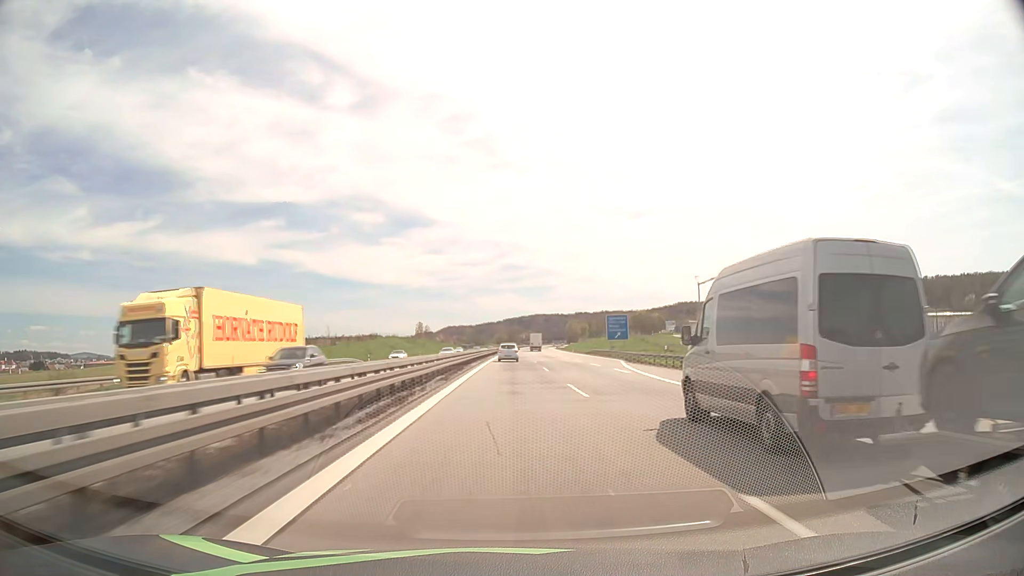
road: motorway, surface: asphalt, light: Day
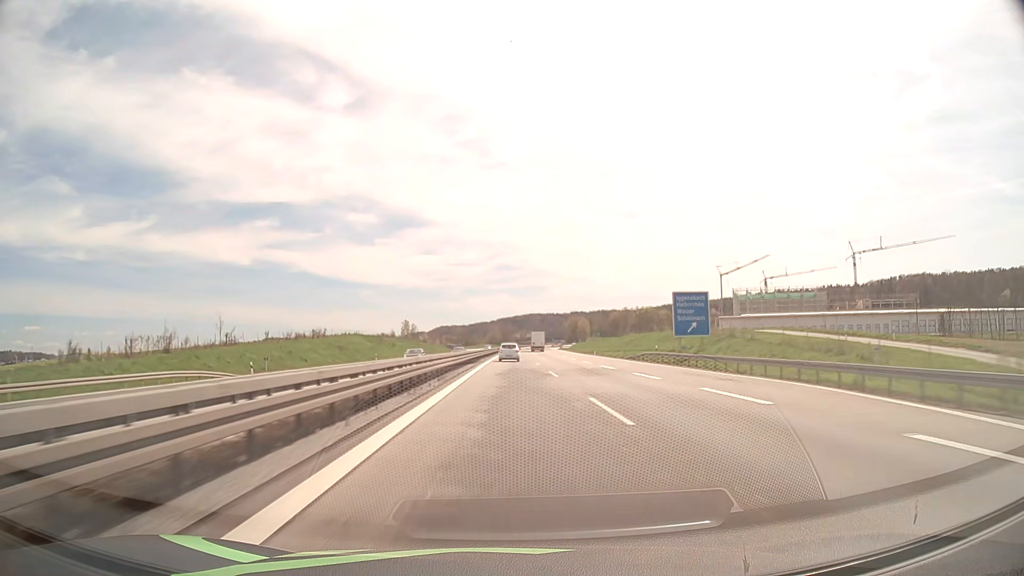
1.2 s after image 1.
(+0.2, +42.3) m; 0°
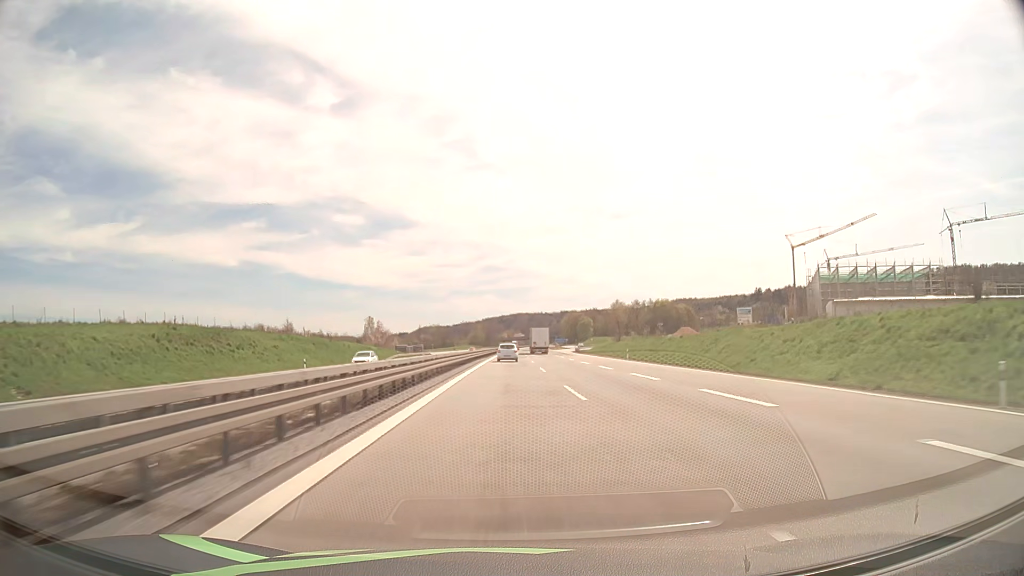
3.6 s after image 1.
(+1.0, +84.4) m; +1°
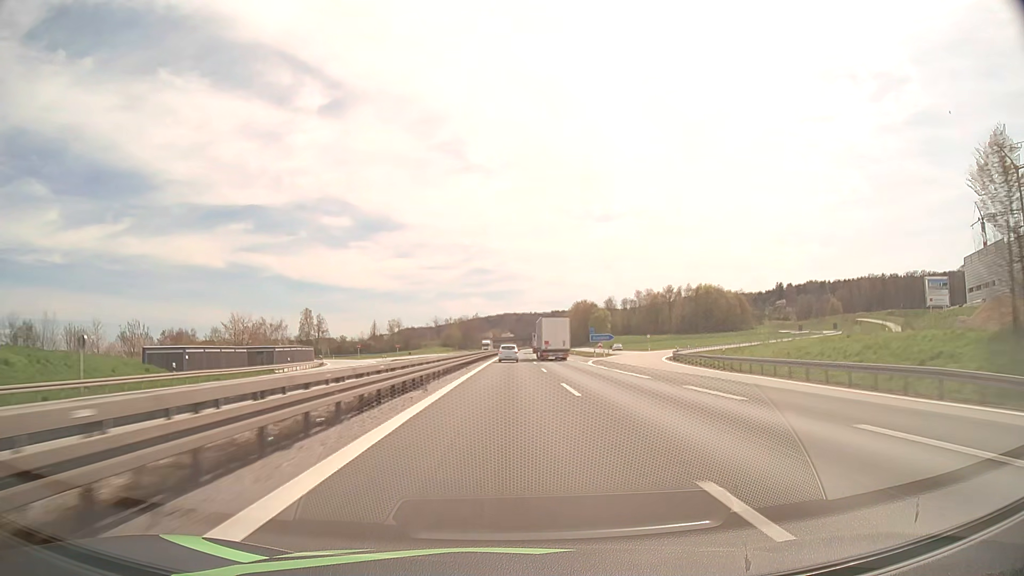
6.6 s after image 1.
(+1.2, +105.7) m; +1°
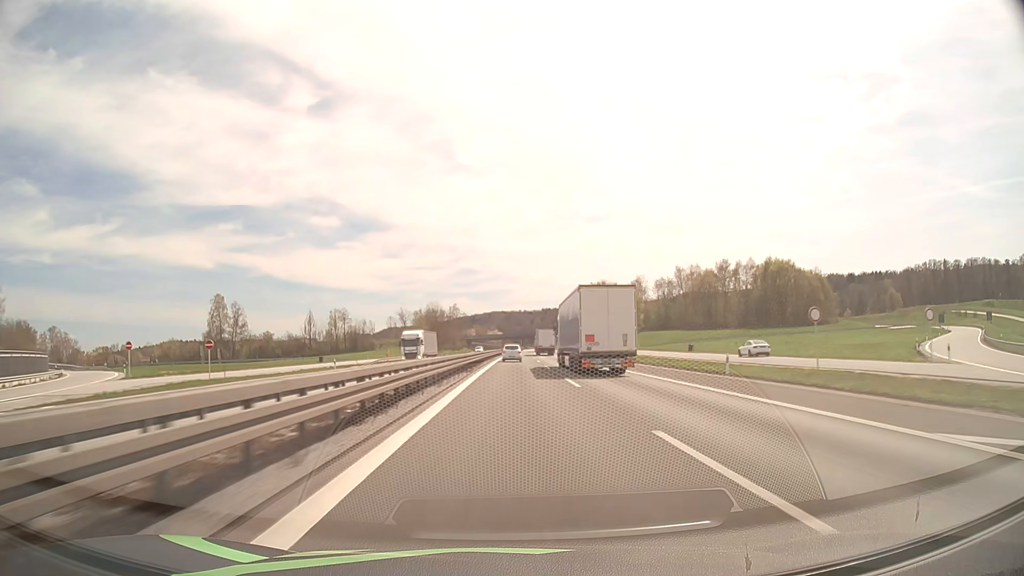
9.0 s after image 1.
(+0.7, +85.4) m; +1°
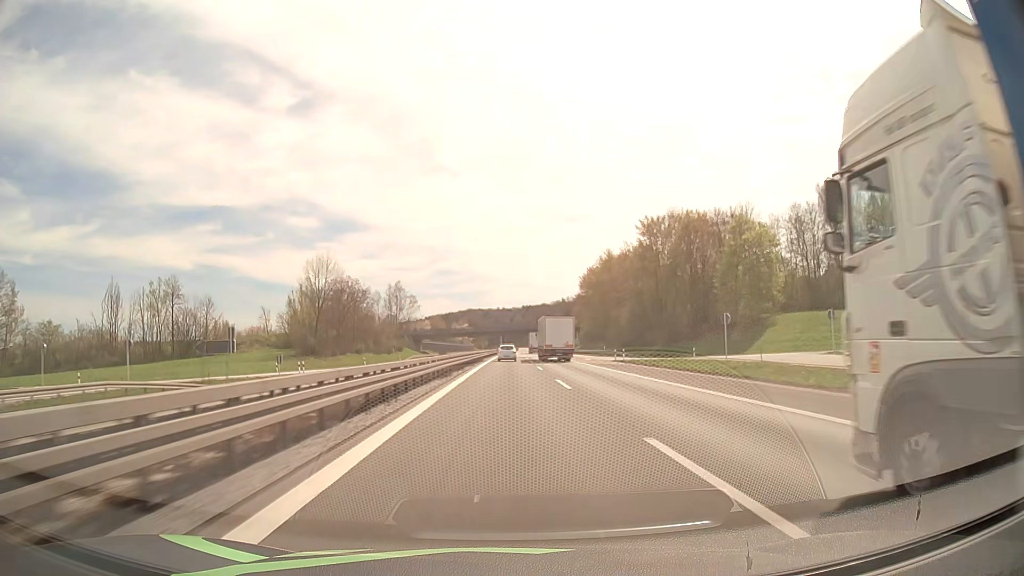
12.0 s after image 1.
(+2.1, +108.2) m; +2°
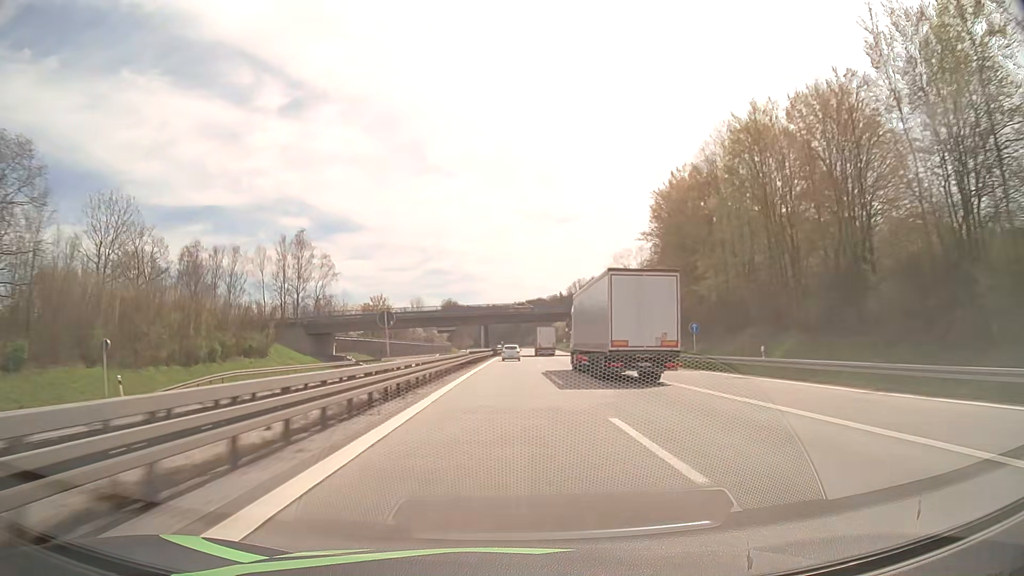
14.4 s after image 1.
(+0.8, +87.8) m; +1°
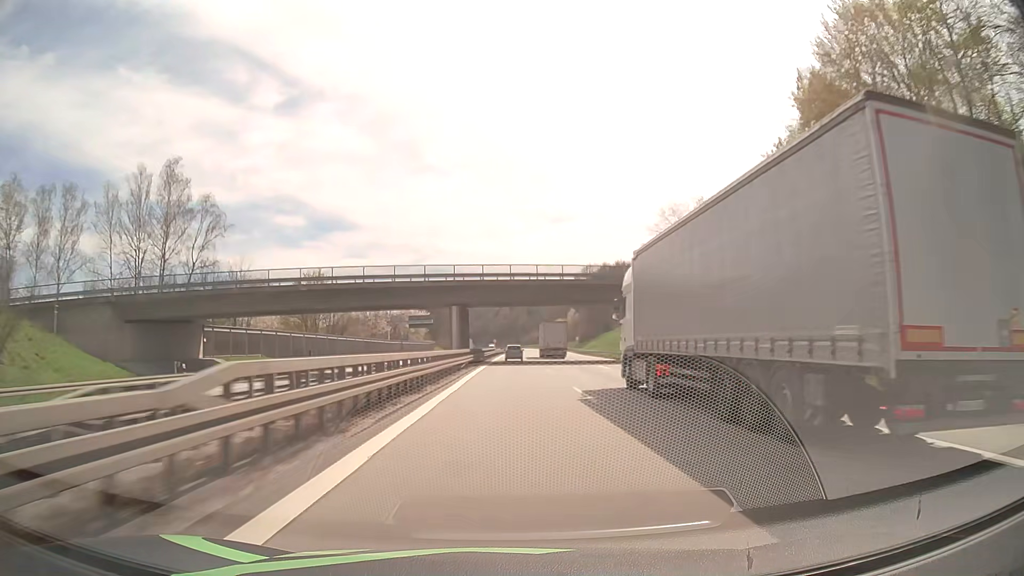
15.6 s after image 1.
(+0.1, +44.4) m; 0°
(0, +10) (0, +20) (0, +30) (0, +40) (0, +50) (0, +60) (0, +70) (+1, +80) (+1, +90) (+1, +100) m
